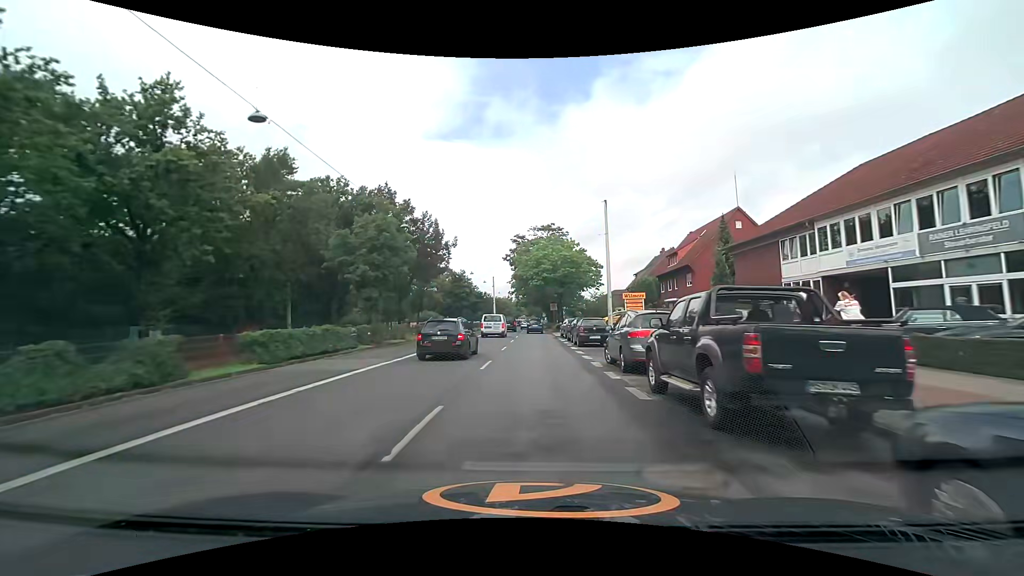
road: primary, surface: asphalt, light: Day
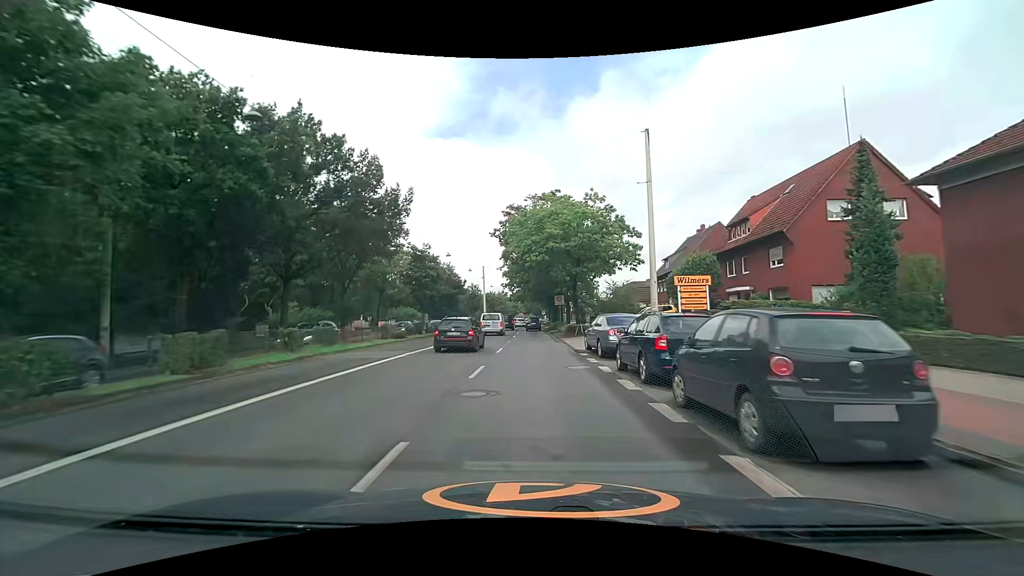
(-0.1, +20.0) m; 0°
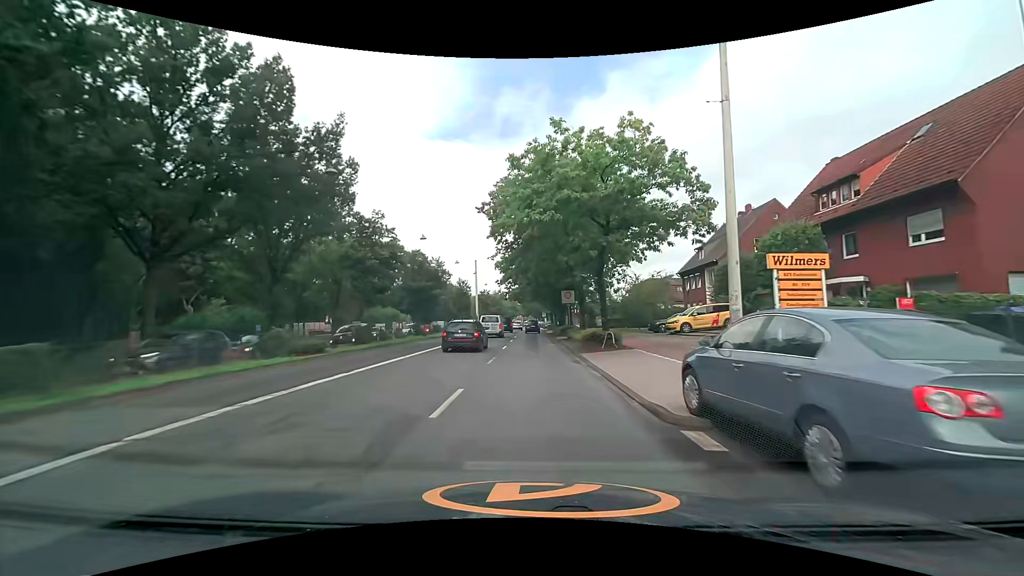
(0.0, +13.2) m; 0°
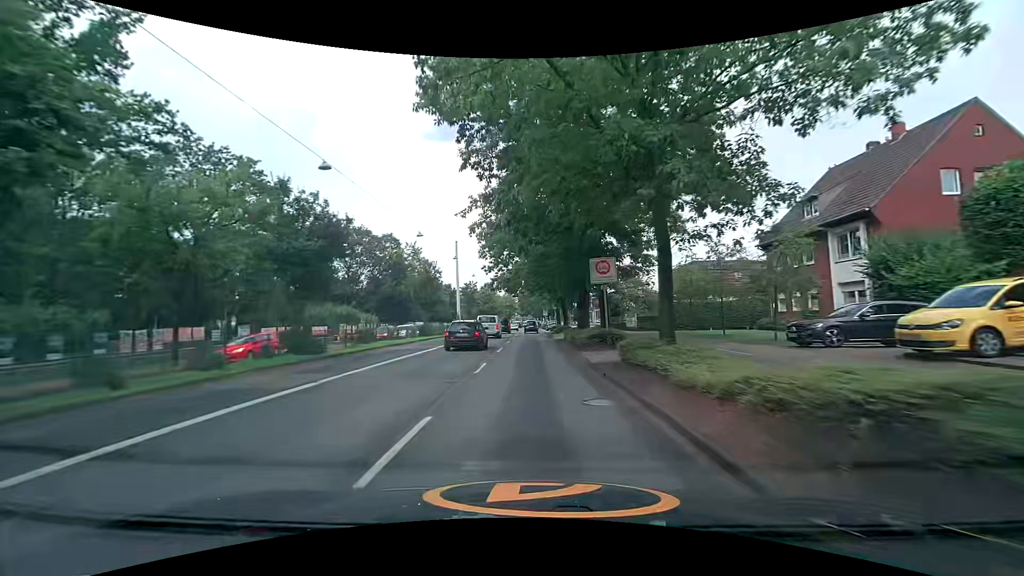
(0.0, +20.6) m; 0°
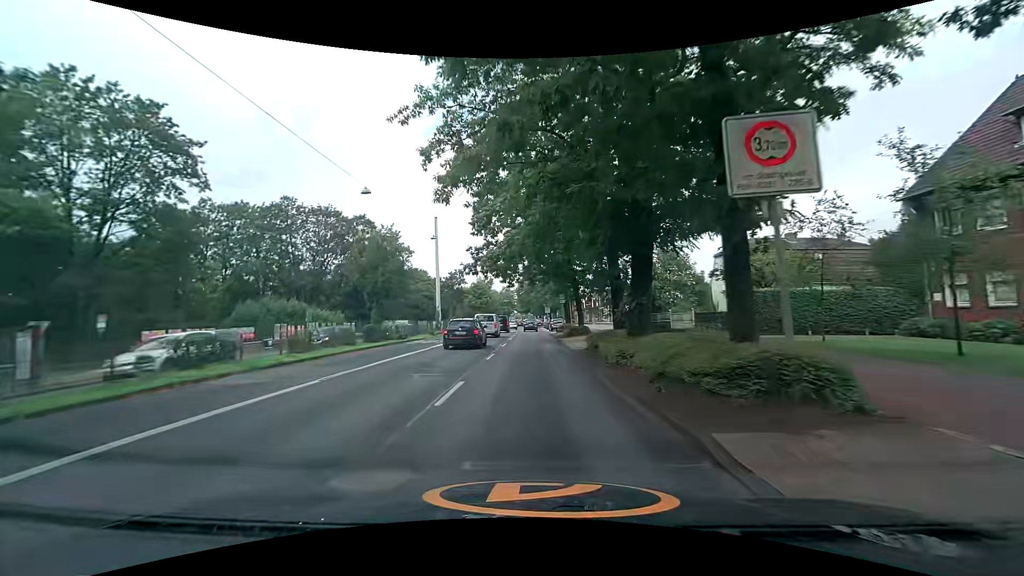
(-0.1, +14.0) m; 0°
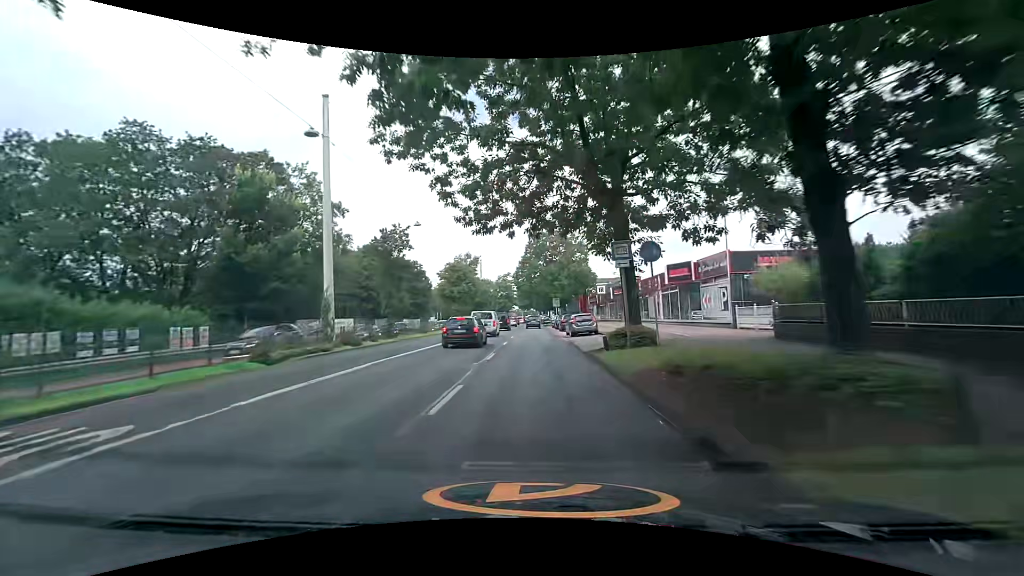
(-0.3, +27.4) m; 0°
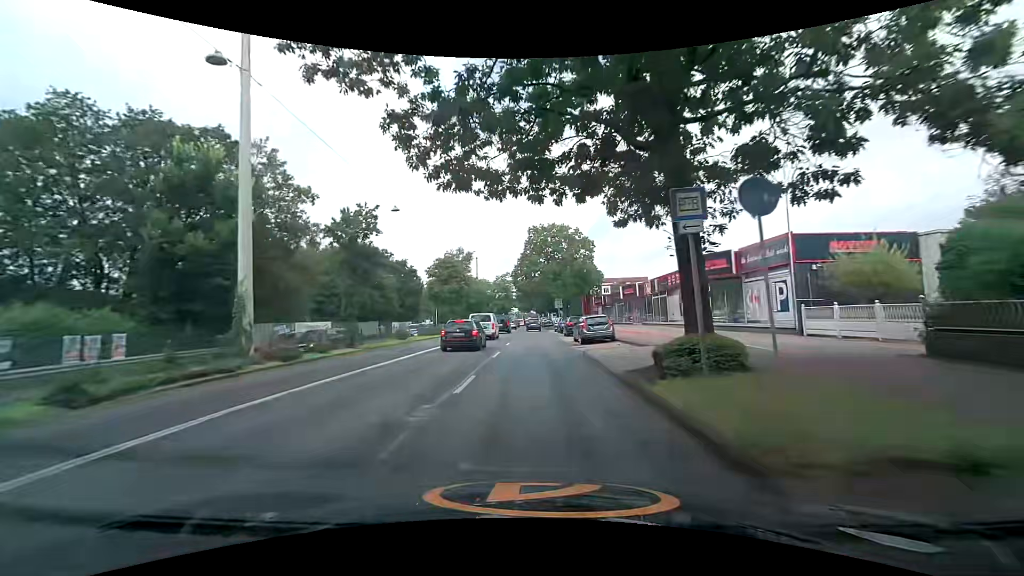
(-0.1, +6.6) m; -2°
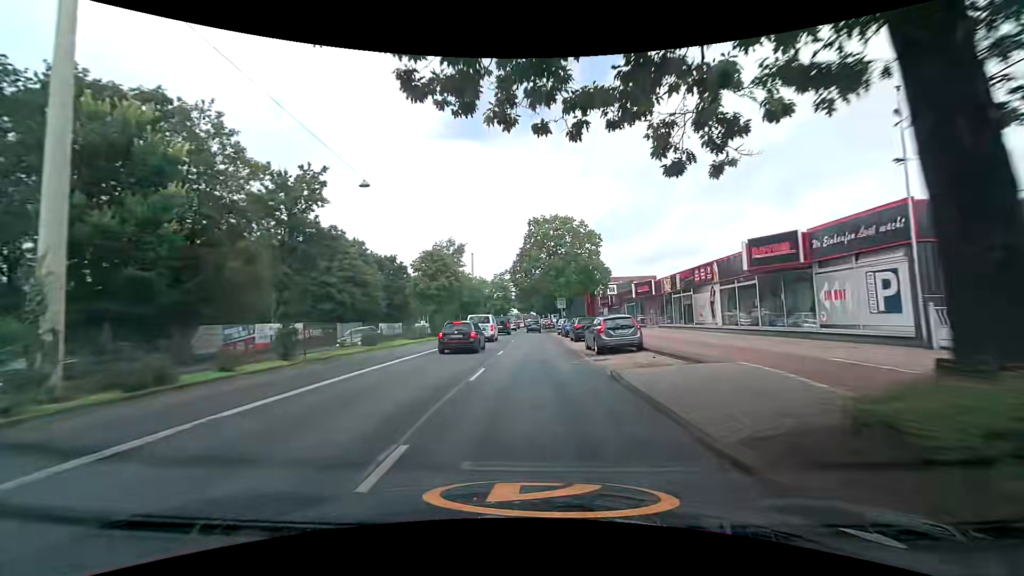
(+0.1, +6.5) m; +1°
(0, +10) (0, +20) (0, +30) (0, +40) (0, +50) (0, +60) (+1, +70) (+1, +80) (+1, +90) (+1, +100) m
